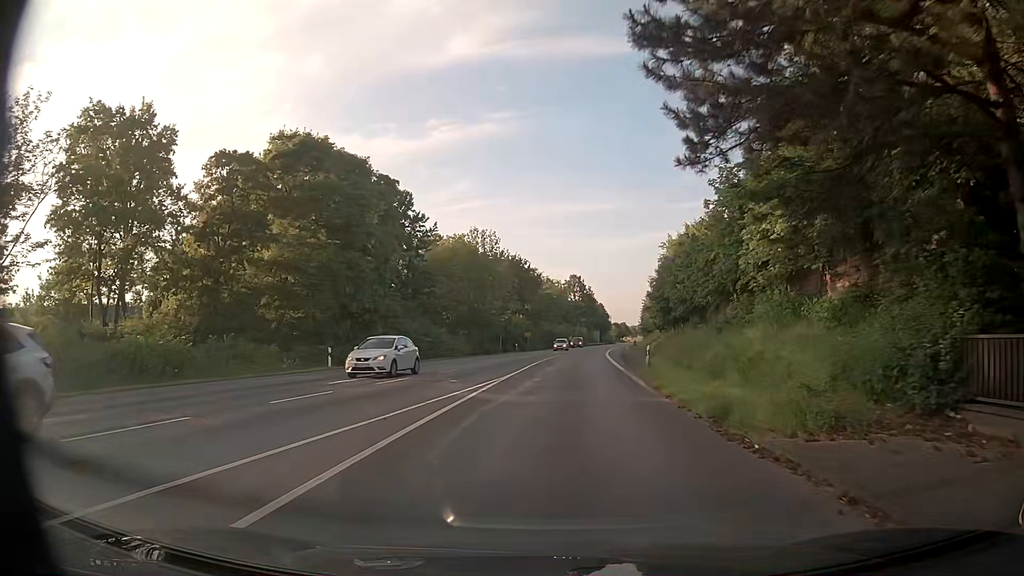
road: primary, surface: asphalt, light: Day
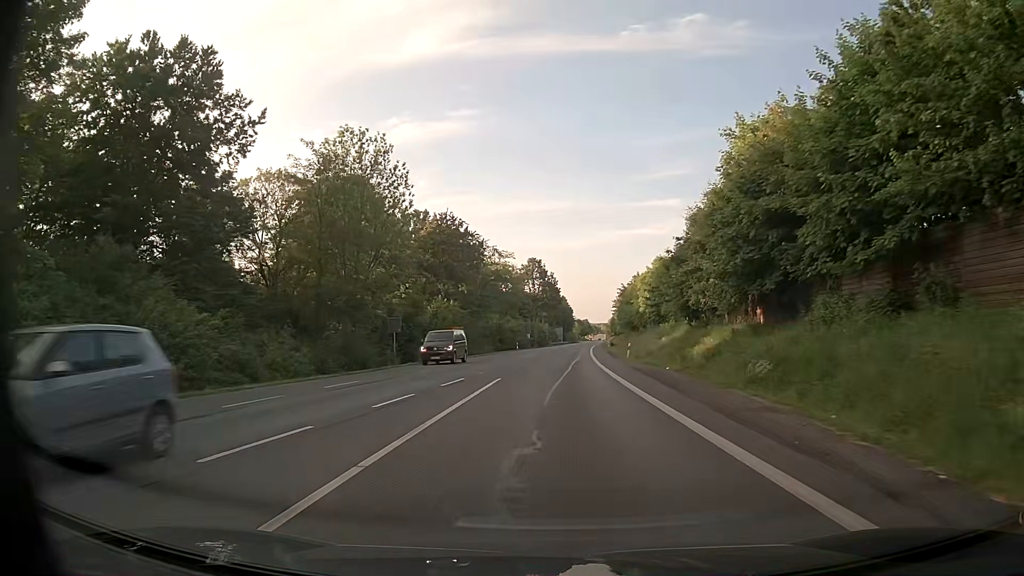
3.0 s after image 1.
(+1.3, +36.4) m; +4°
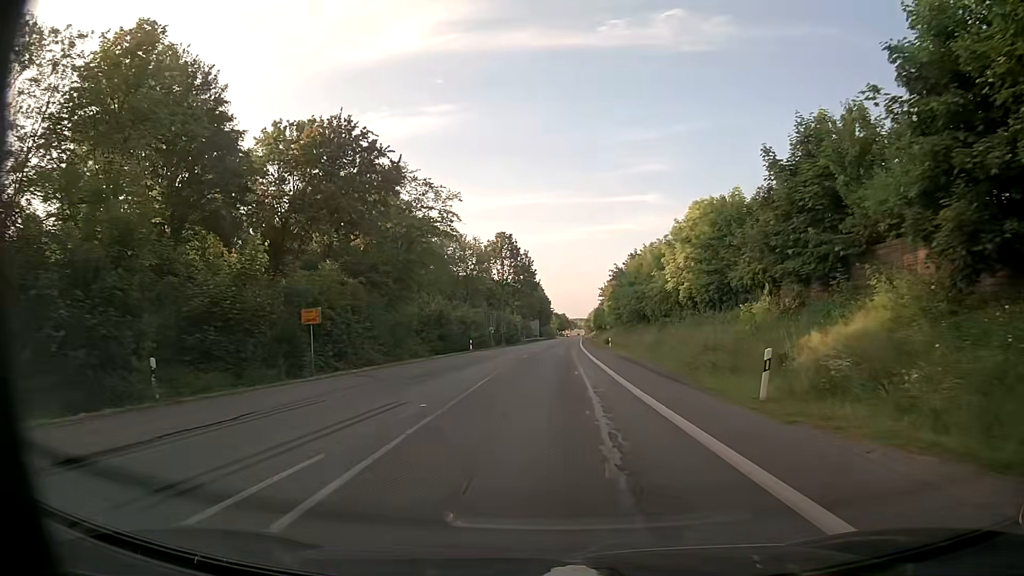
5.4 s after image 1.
(+0.4, +32.5) m; +2°
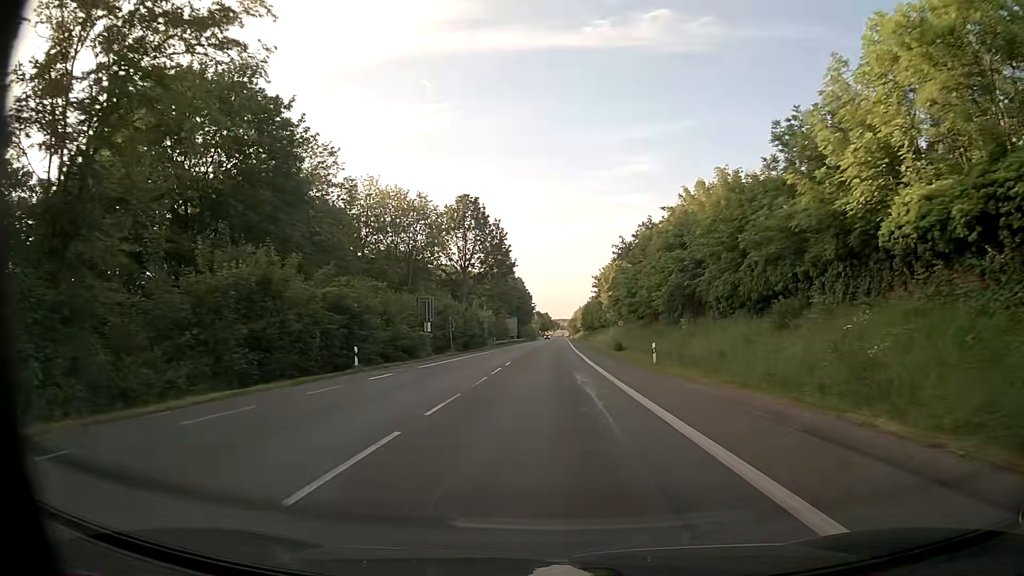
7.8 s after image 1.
(+0.5, +33.6) m; +2°
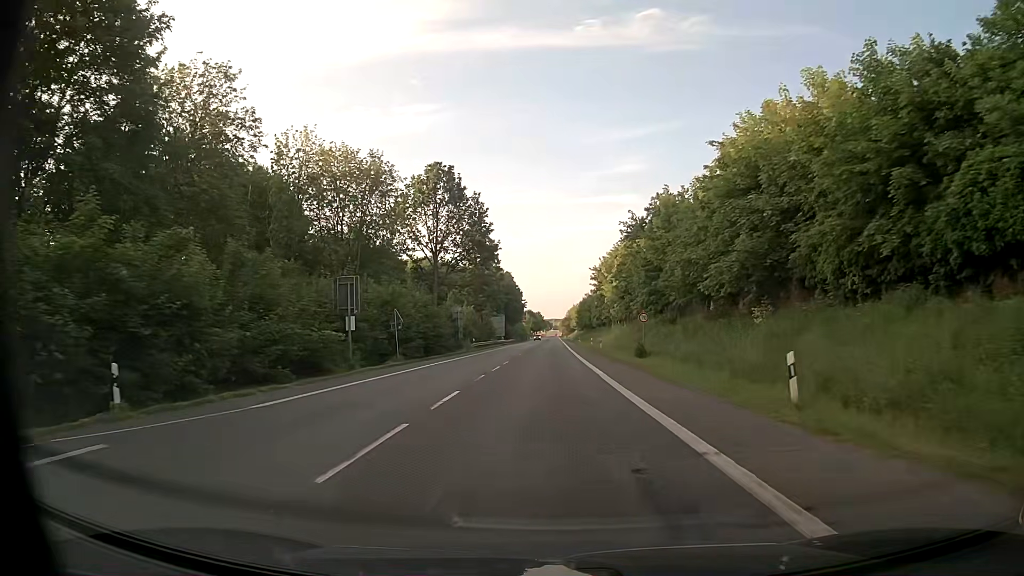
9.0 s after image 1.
(+0.1, +17.3) m; 0°
(0, +10) (0, +20) (0, +30) (0, +40) (0, +50) (+1, +60) (+1, +70) (+1, +80) (+1, +90) (+1, +100) m
